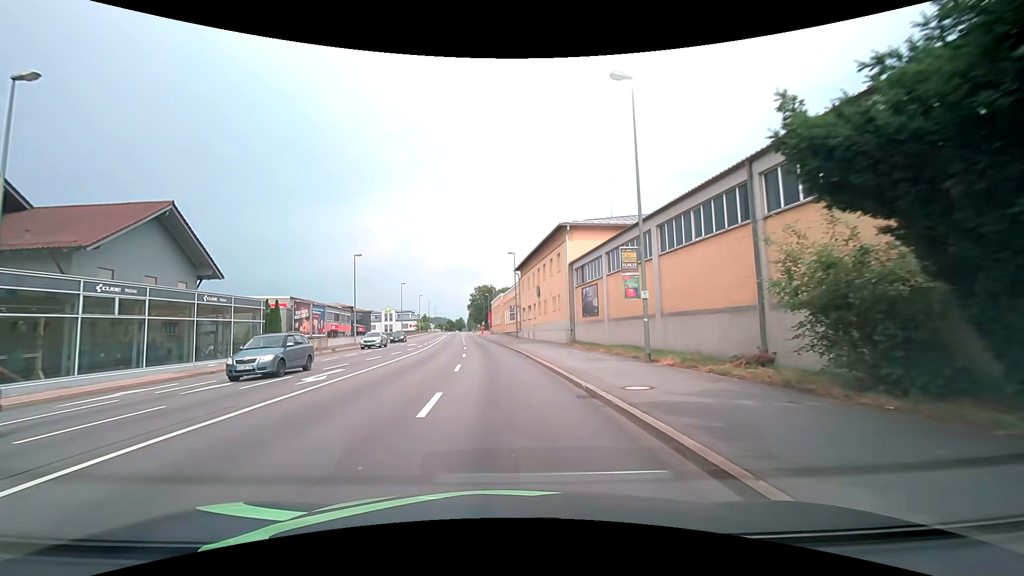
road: primary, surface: asphalt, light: Day
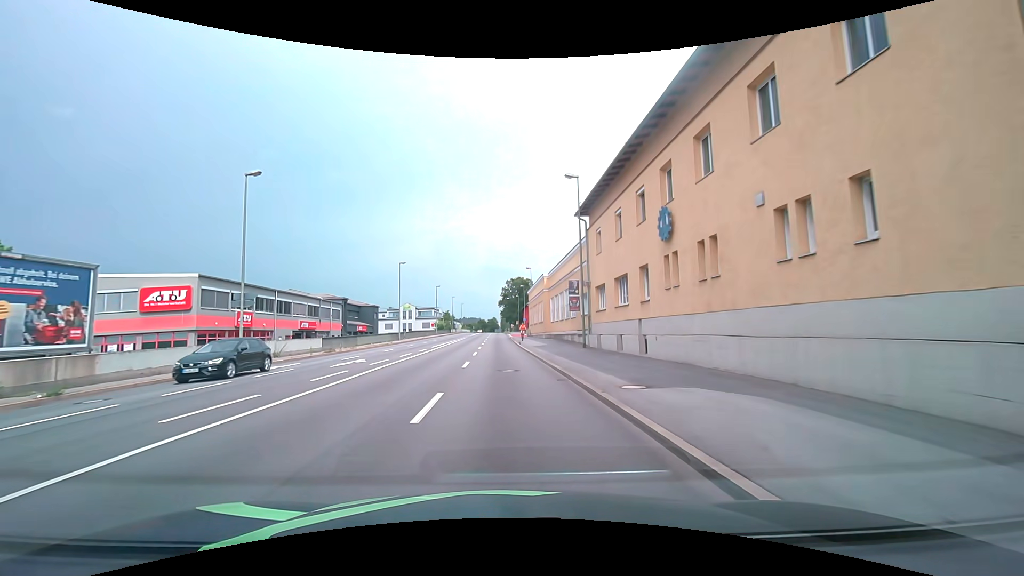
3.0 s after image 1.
(-1.2, +30.0) m; -4°
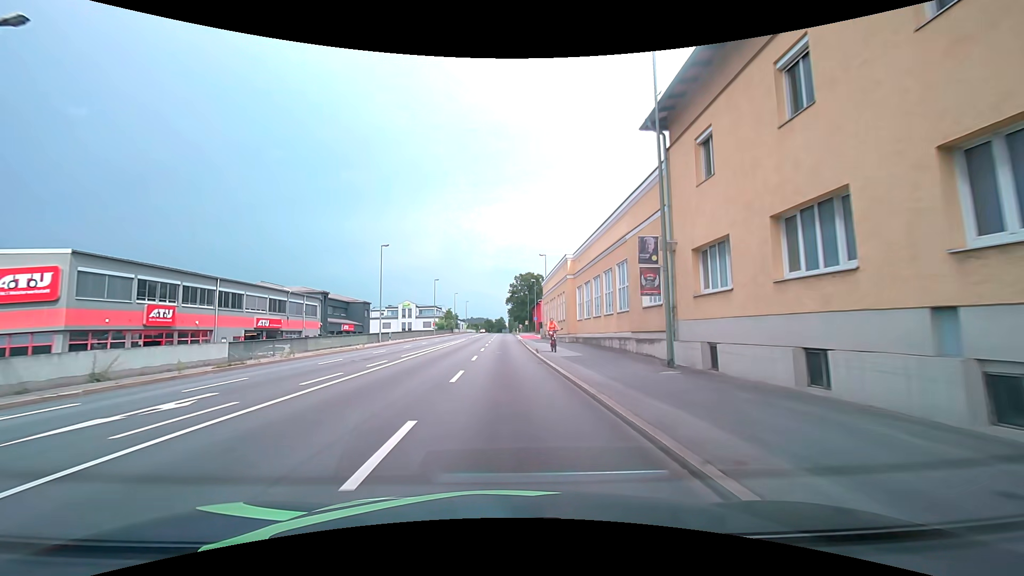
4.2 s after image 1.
(-0.1, +13.7) m; -1°
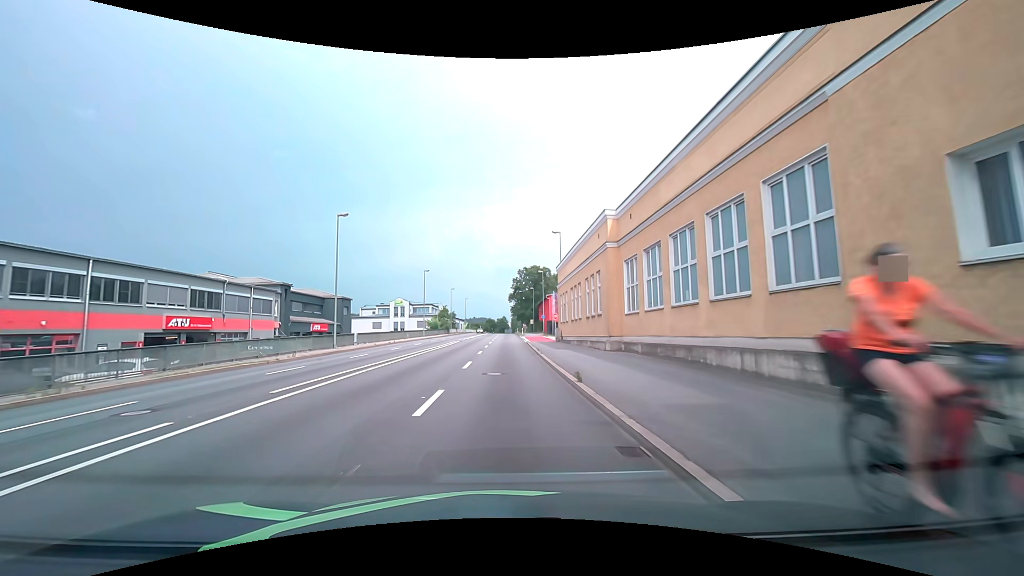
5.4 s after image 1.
(0.0, +14.2) m; 0°
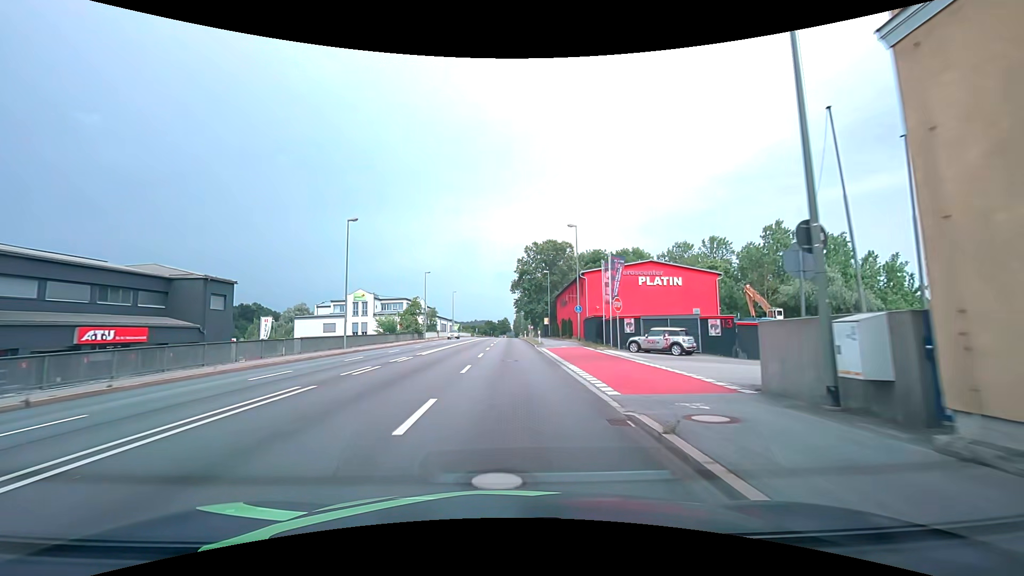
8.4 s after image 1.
(-0.1, +37.9) m; 0°
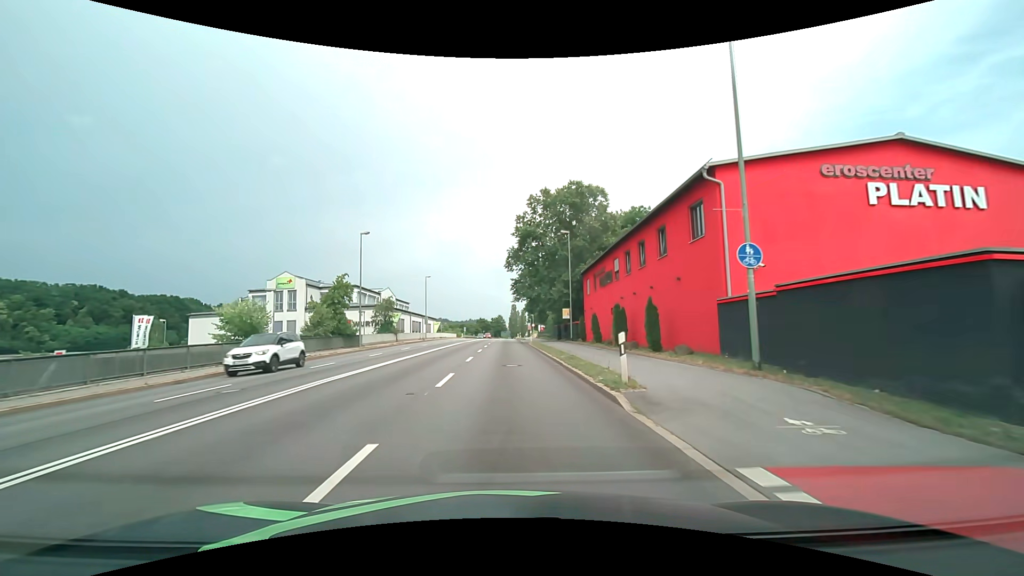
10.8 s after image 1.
(+0.1, +30.9) m; 0°
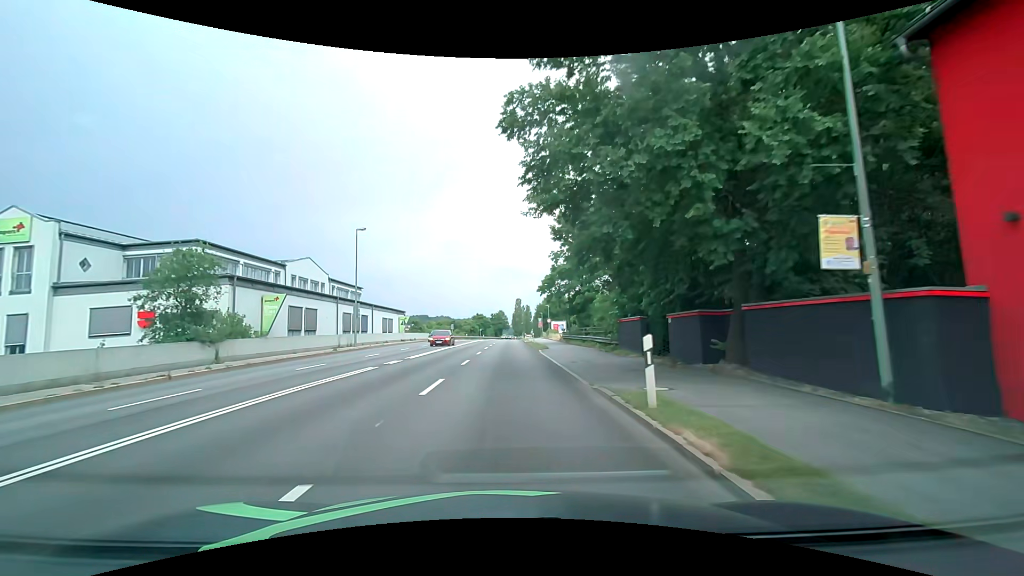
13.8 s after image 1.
(+0.1, +37.6) m; 0°
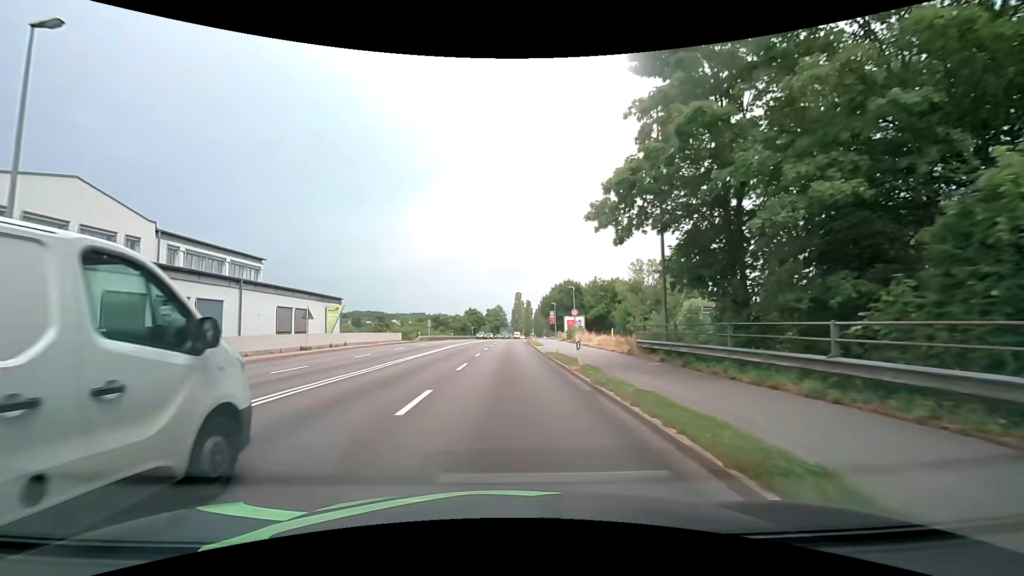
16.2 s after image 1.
(0.0, +29.5) m; +1°
(0, +10) (0, +20) (0, +30) (0, +40) (0, +50) (0, +60) (0, +70) (+1, +80) (+1, +90) (+2, +100) m
